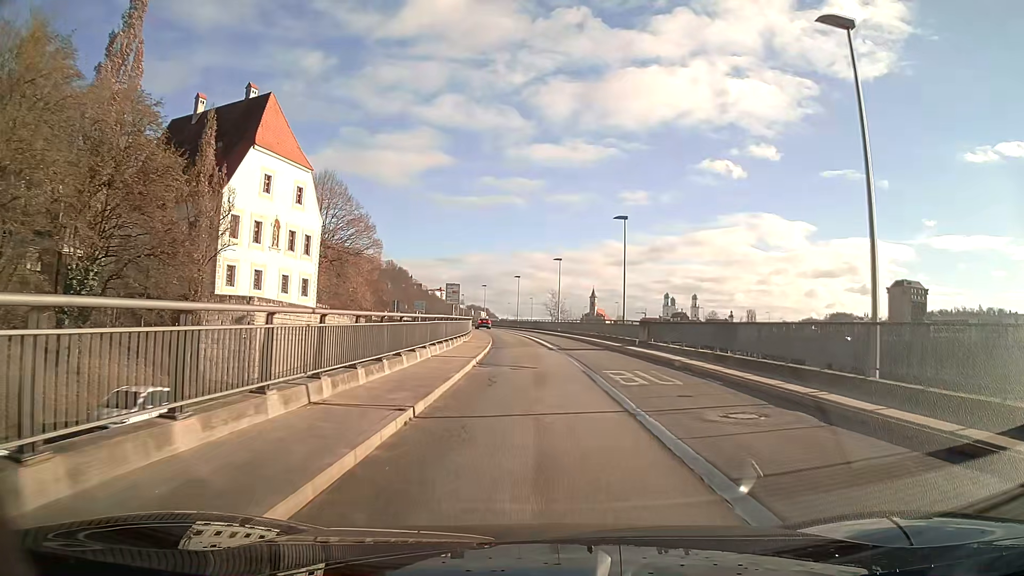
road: primary_link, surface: asphalt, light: Day
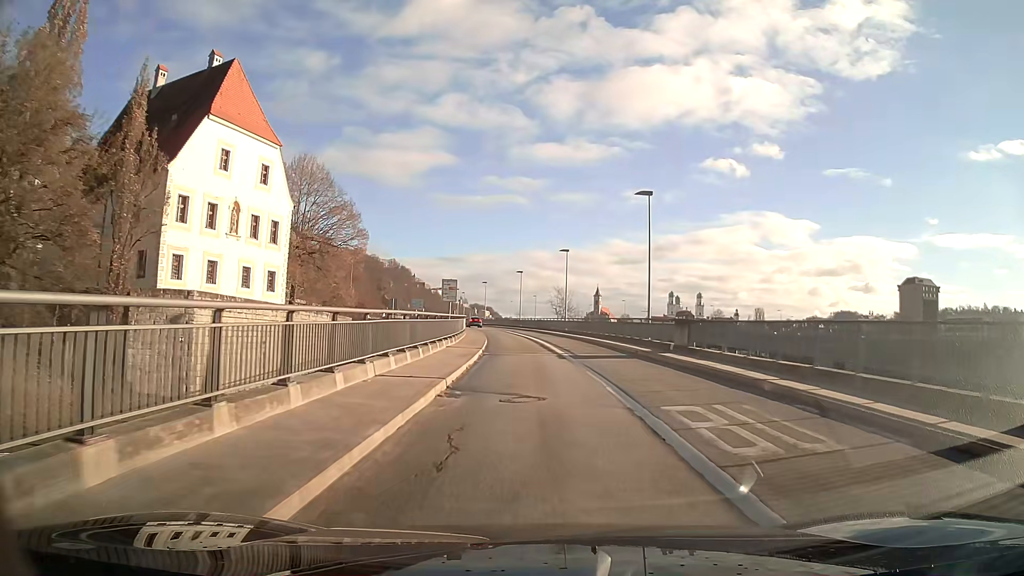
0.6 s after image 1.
(0.0, +8.0) m; 0°
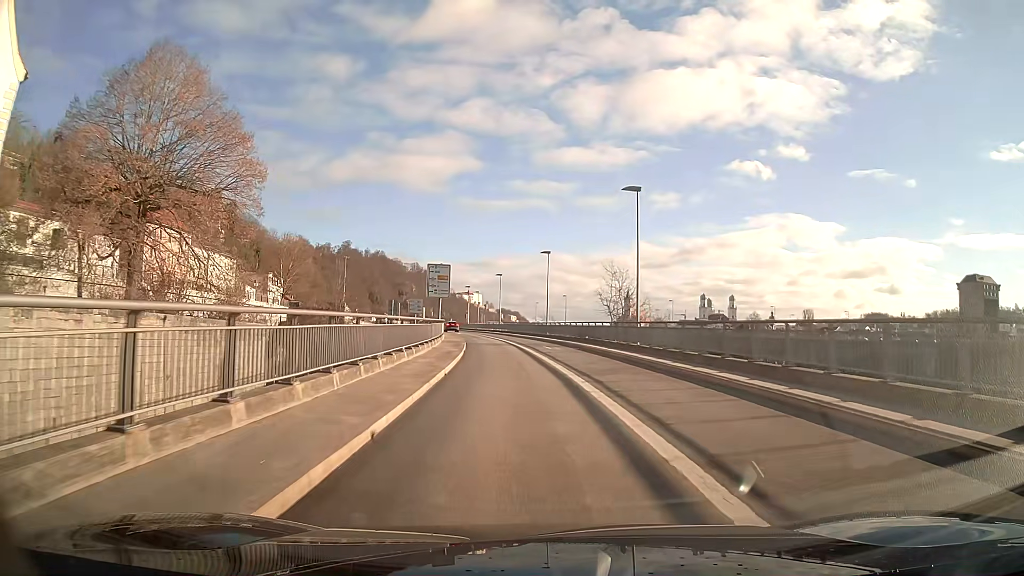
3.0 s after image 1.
(-0.6, +31.9) m; -3°
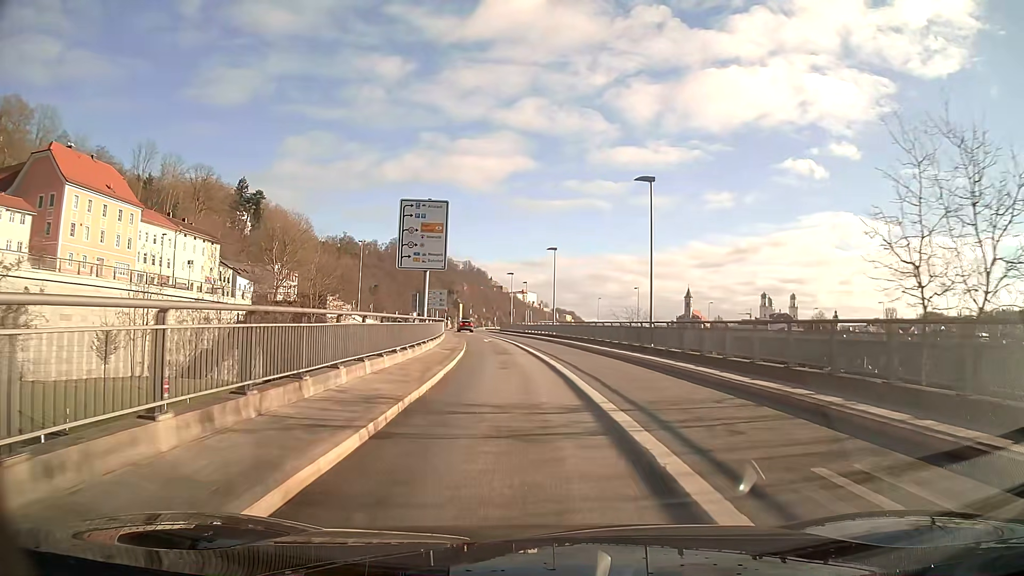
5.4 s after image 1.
(-1.3, +32.1) m; -4°
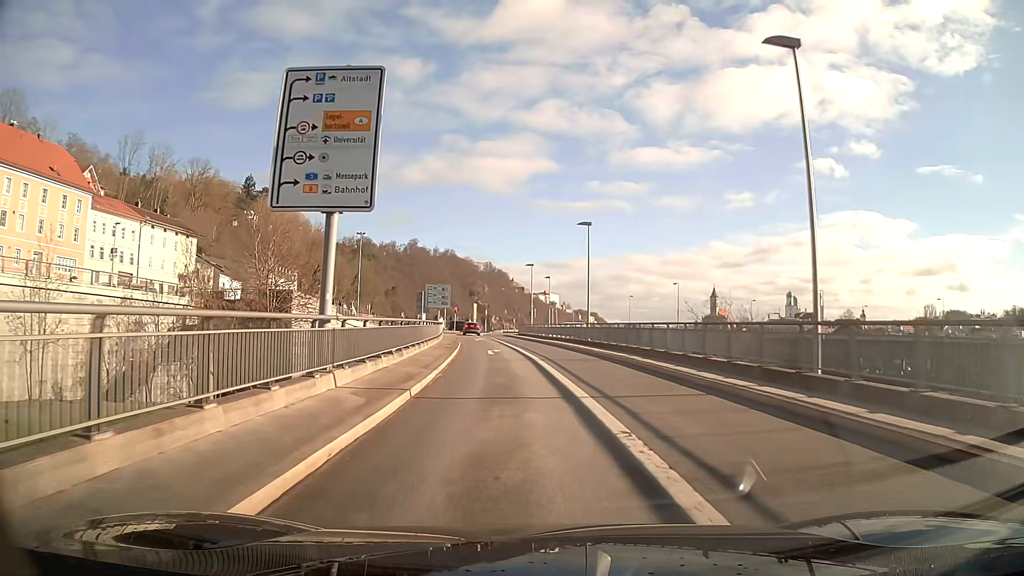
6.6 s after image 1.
(-0.3, +16.1) m; -2°
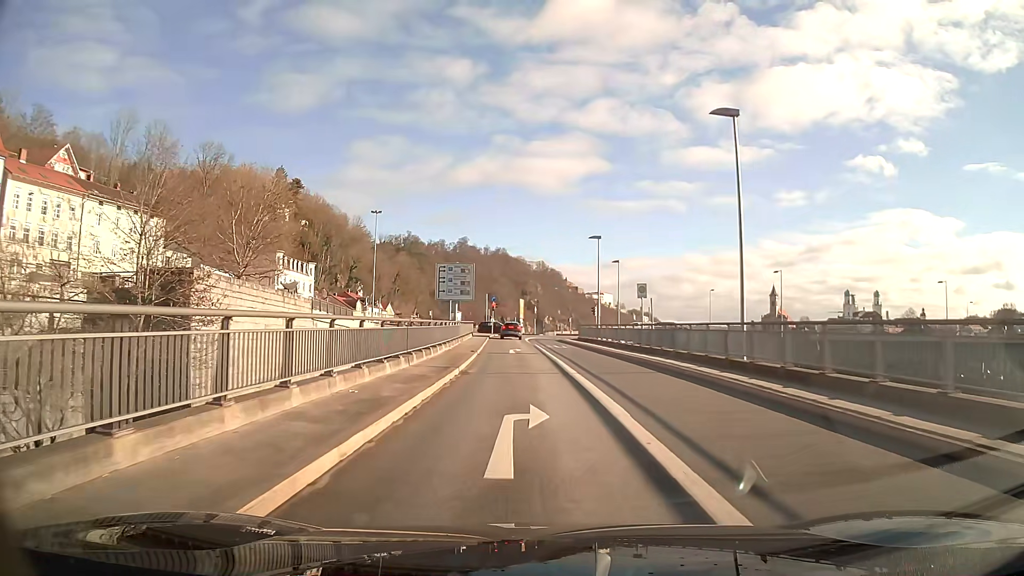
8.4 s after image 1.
(-0.9, +23.8) m; -4°
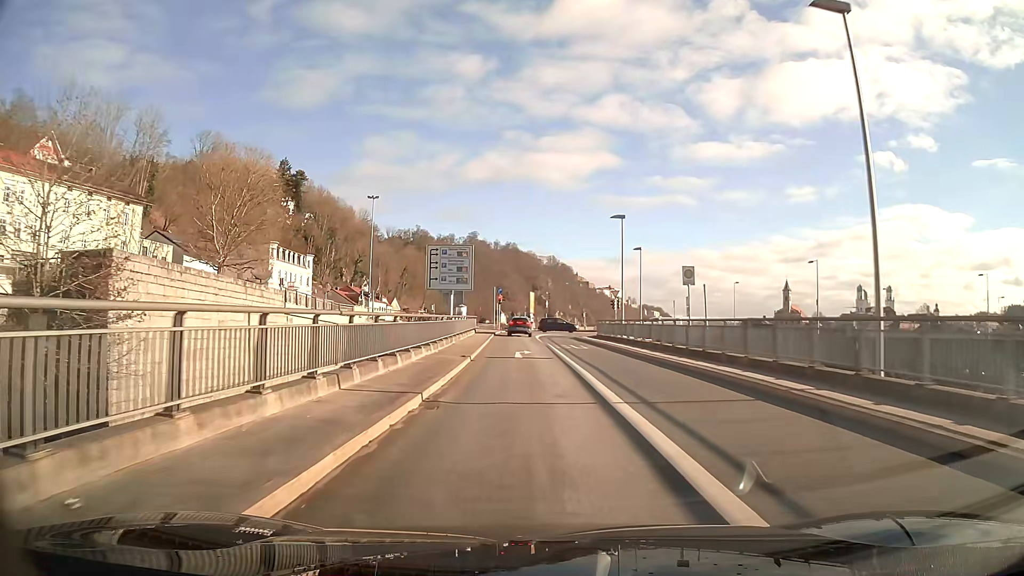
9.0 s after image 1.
(0.0, +7.7) m; -1°
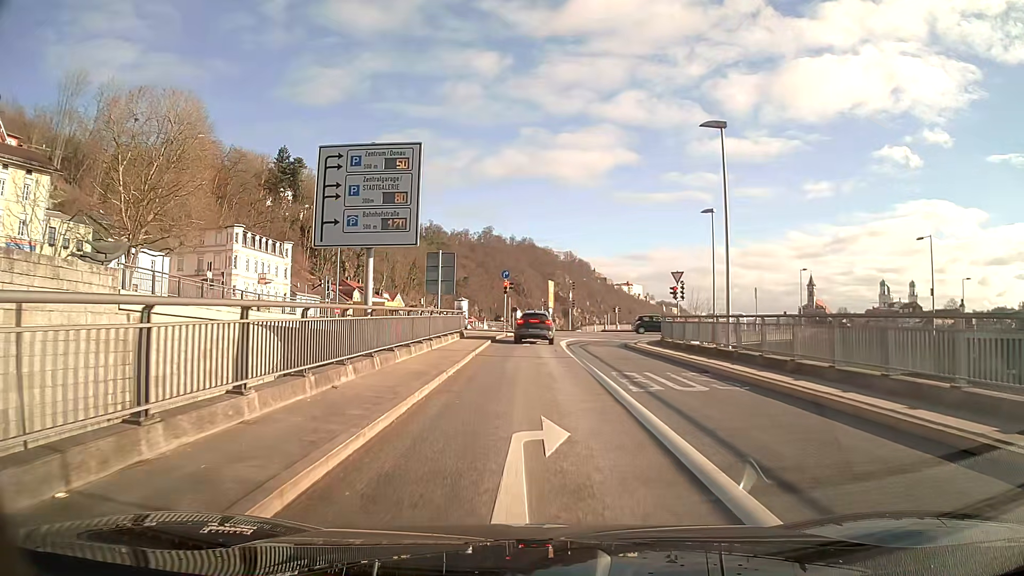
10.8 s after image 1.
(-0.2, +19.8) m; -1°
